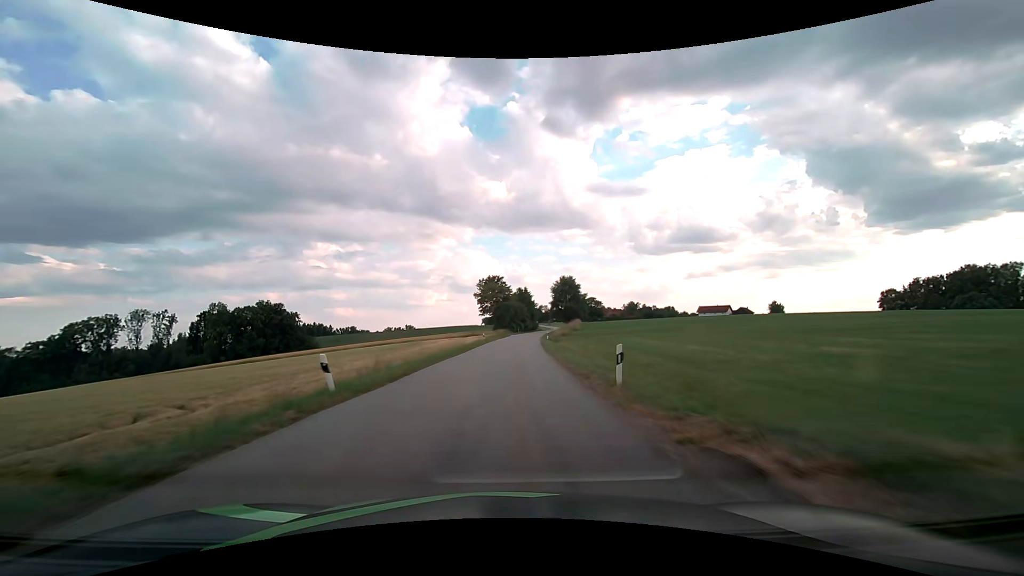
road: tertiary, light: Day
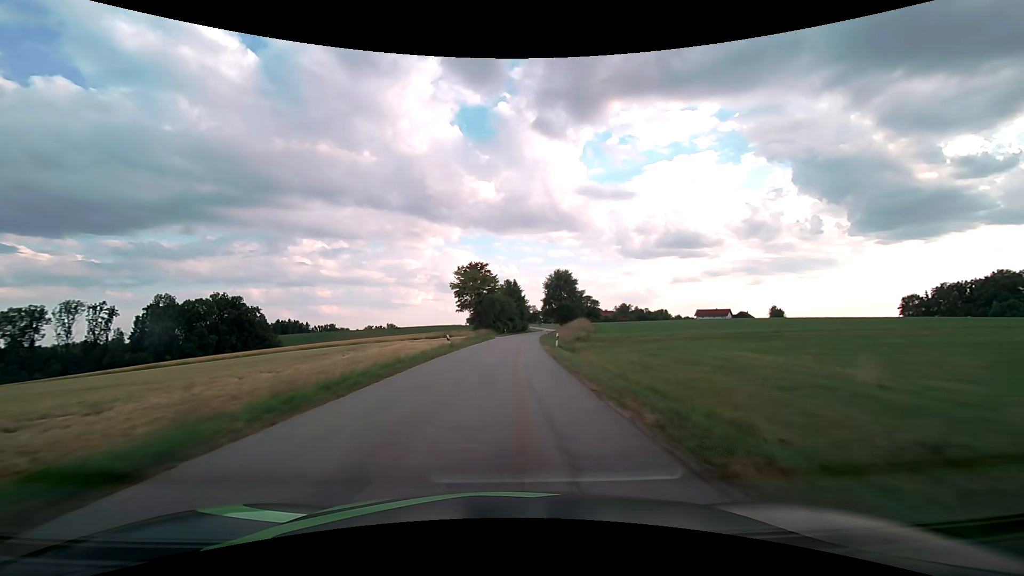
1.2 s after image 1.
(+0.3, +23.2) m; +1°
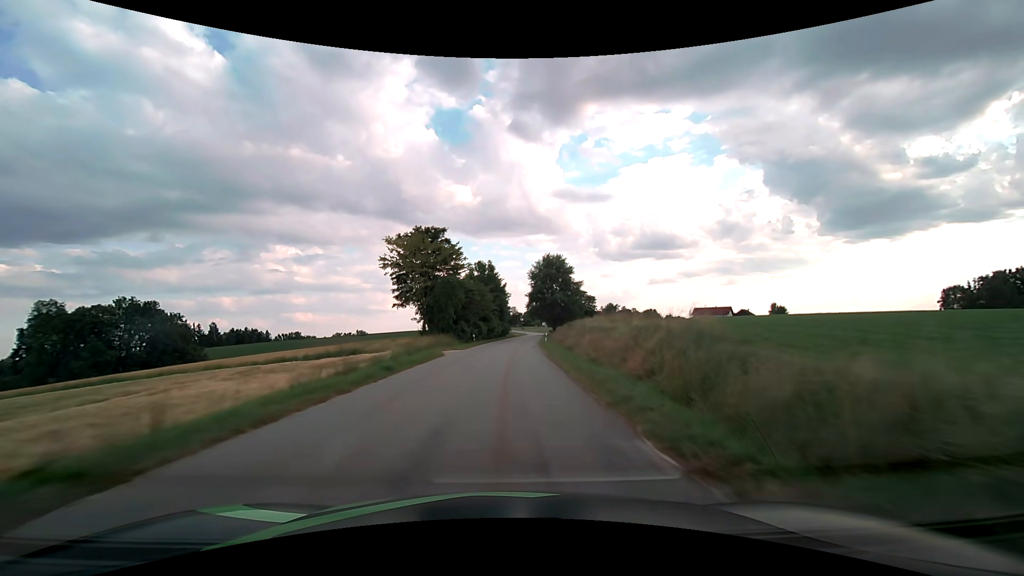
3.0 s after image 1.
(+0.9, +35.3) m; +2°
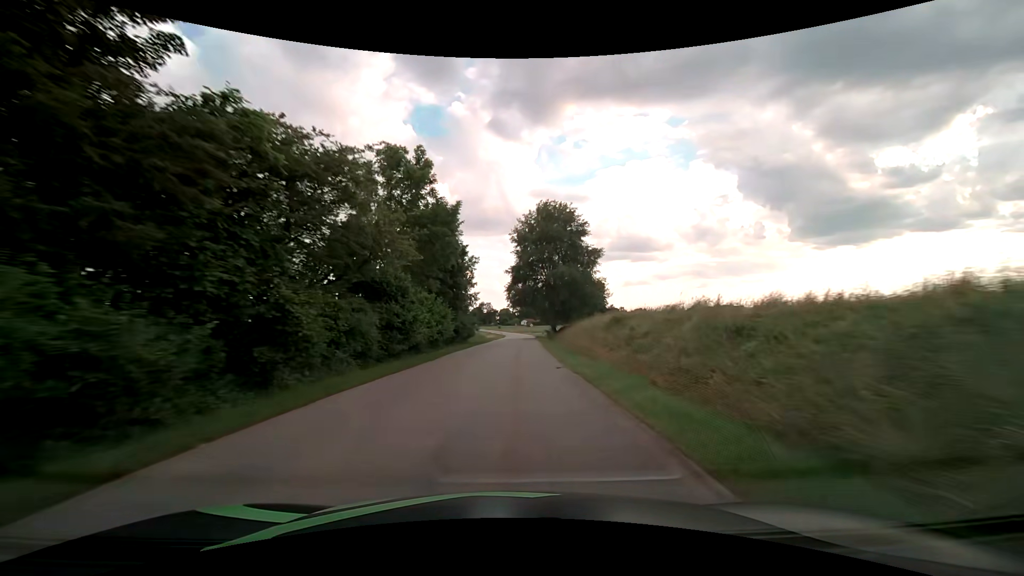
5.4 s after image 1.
(+1.3, +47.2) m; +3°
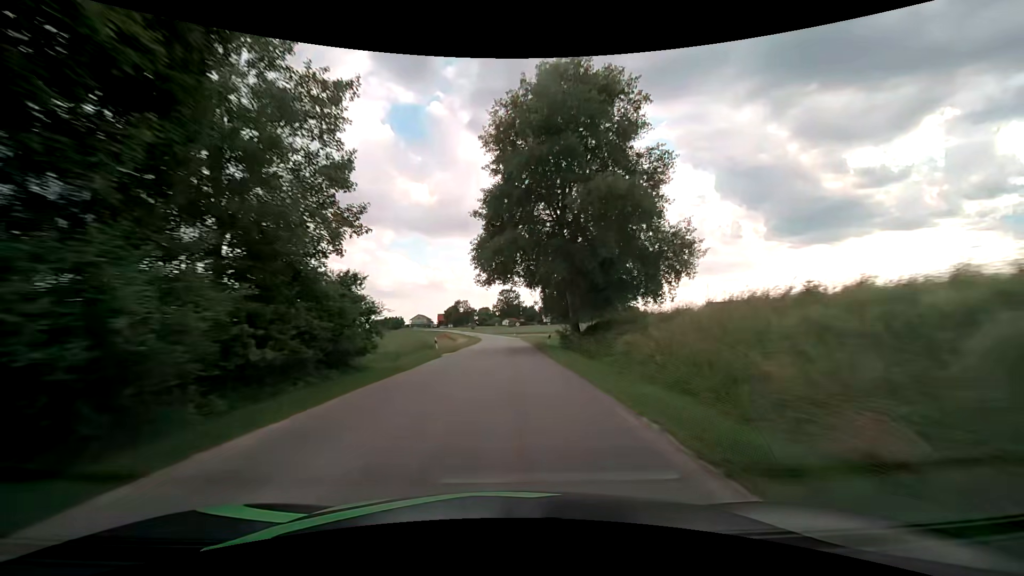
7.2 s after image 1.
(+0.7, +34.9) m; +2°
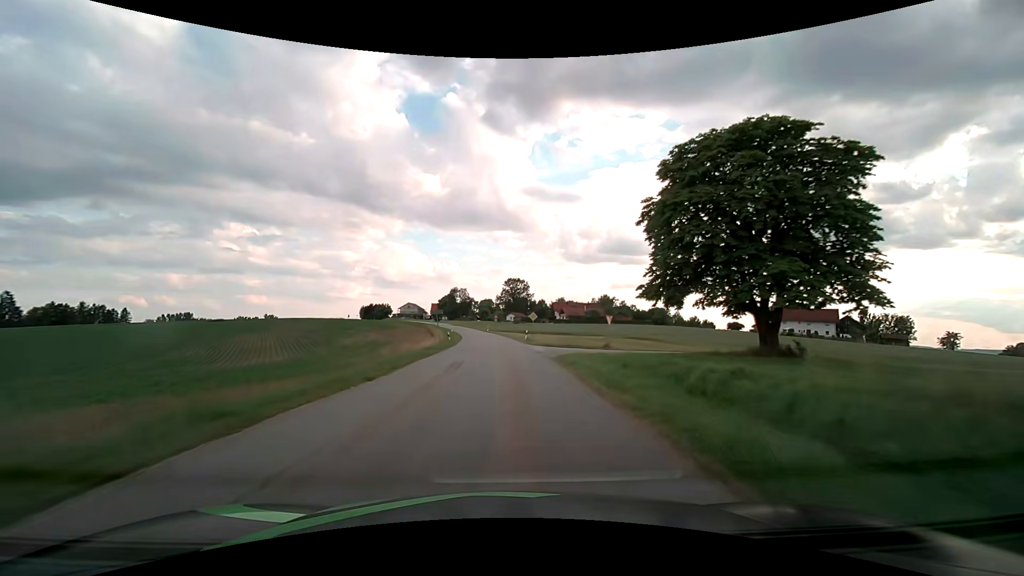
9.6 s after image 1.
(-0.1, +45.5) m; 0°
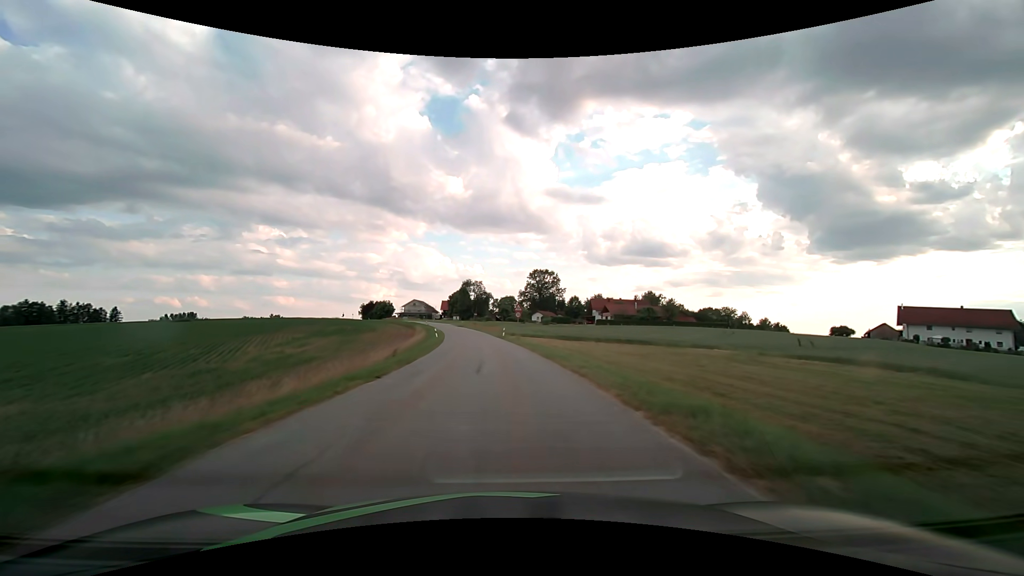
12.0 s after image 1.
(-1.1, +44.3) m; -3°
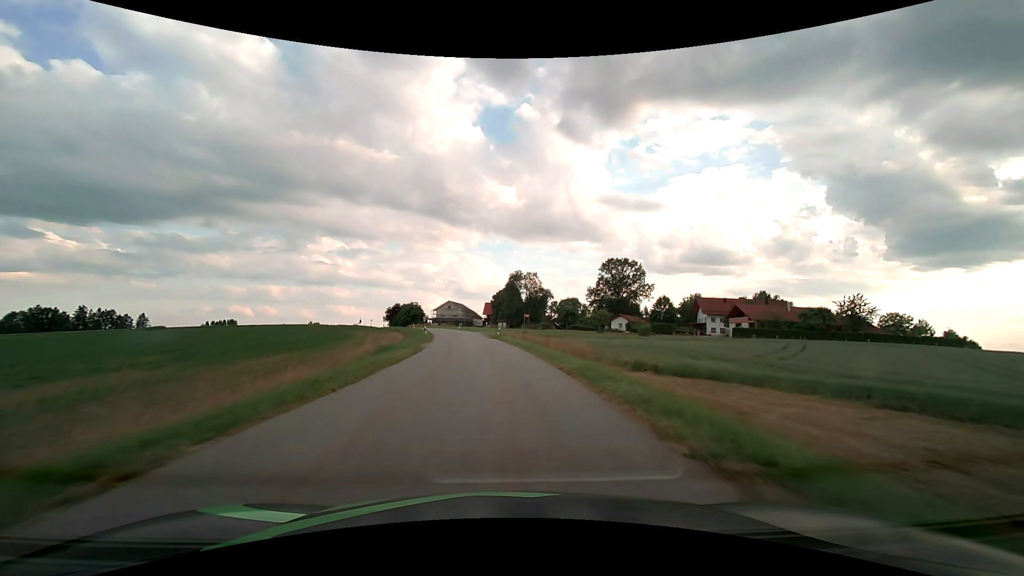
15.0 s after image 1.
(-2.9, +52.0) m; -6°
(0, +10) (0, +20) (-1, +30) (-2, +40) (-3, +50) (-5, +60) (-7, +69) (-9, +79) (-12, +89) (-15, +98) m
